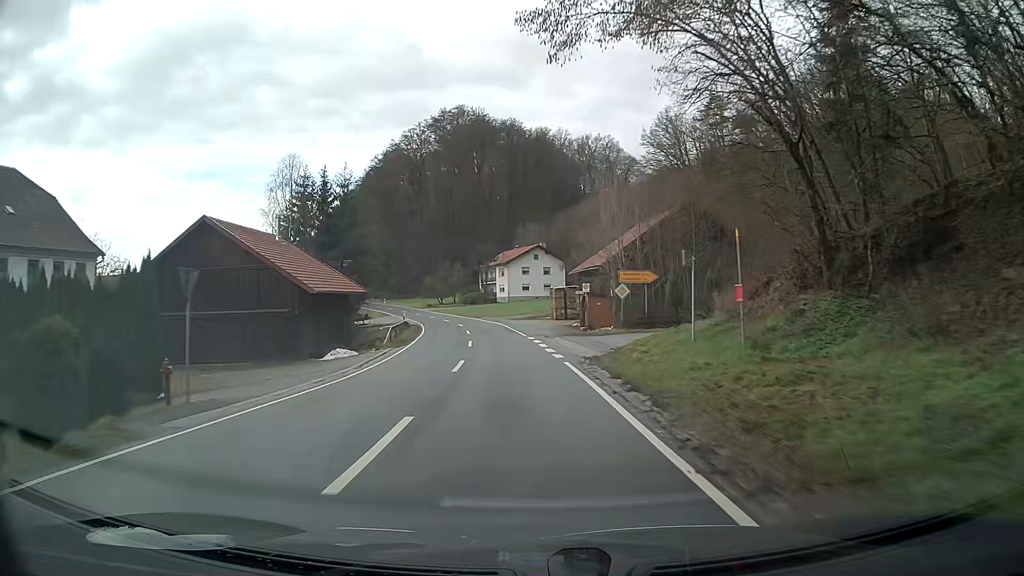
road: secondary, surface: asphalt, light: Day
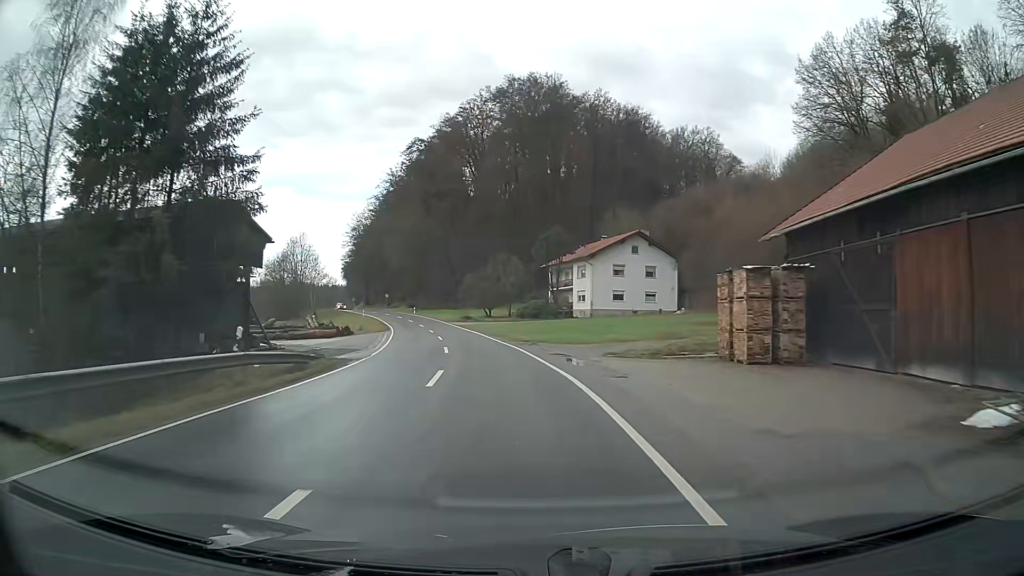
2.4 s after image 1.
(-2.0, +40.2) m; -7°
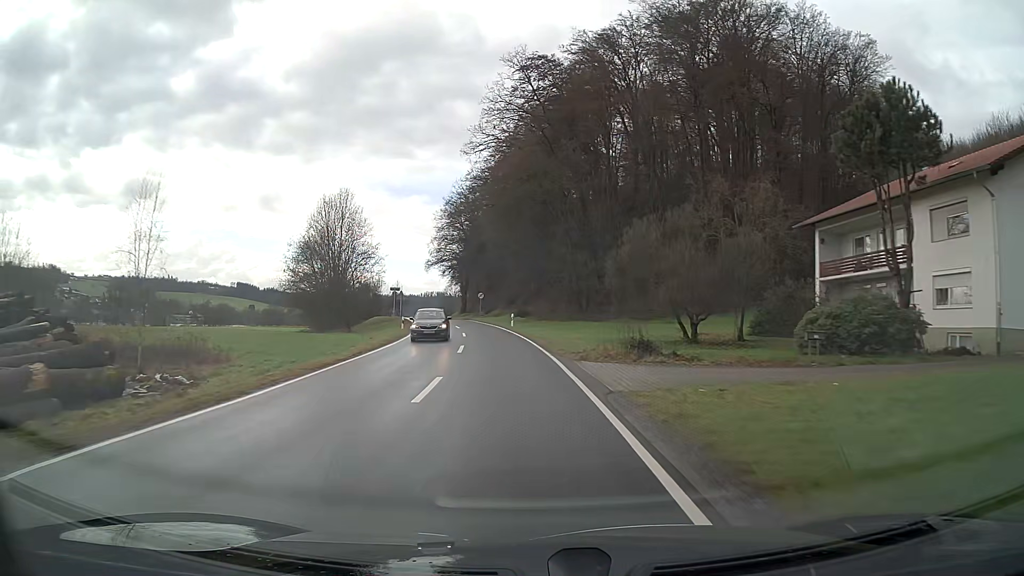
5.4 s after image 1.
(-5.6, +50.6) m; -12°
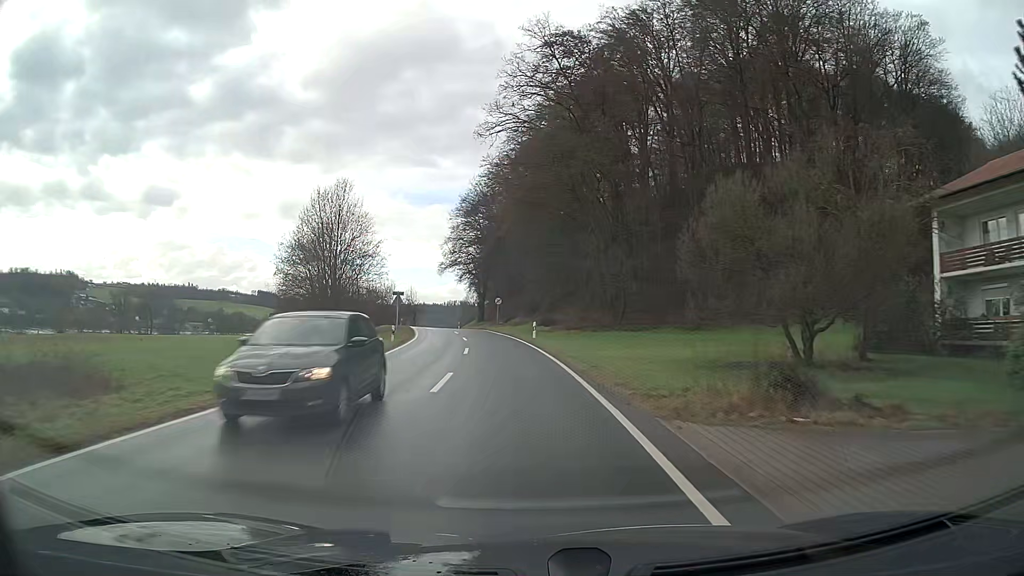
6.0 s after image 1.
(-0.2, +10.3) m; -2°
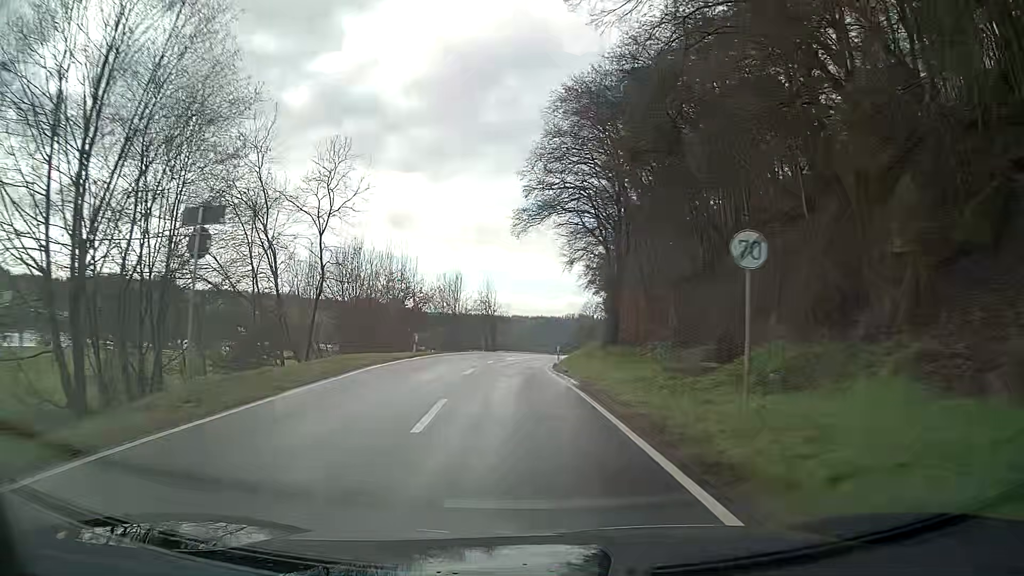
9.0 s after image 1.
(-4.5, +51.8) m; -9°
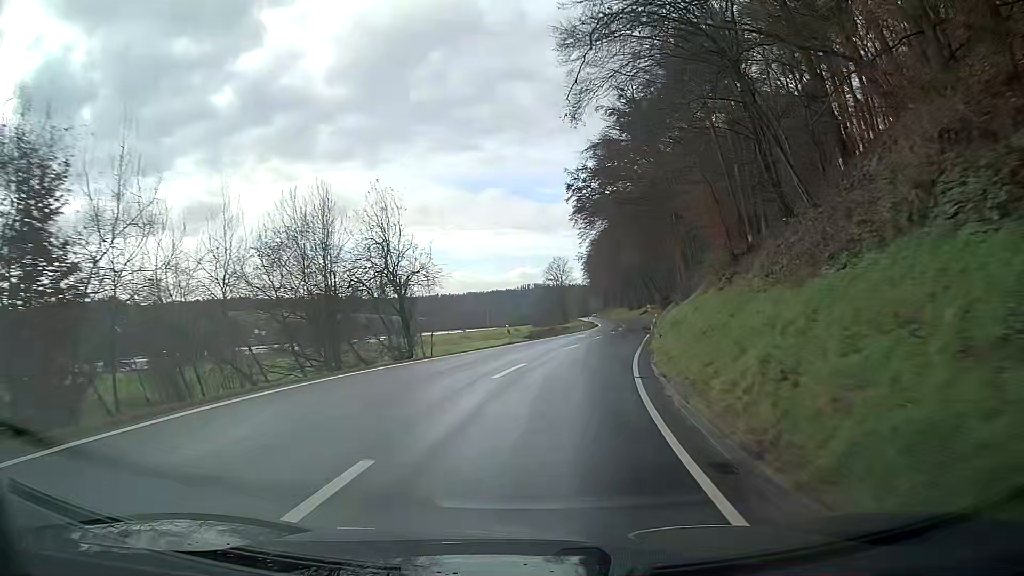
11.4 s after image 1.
(+0.6, +42.3) m; +5°
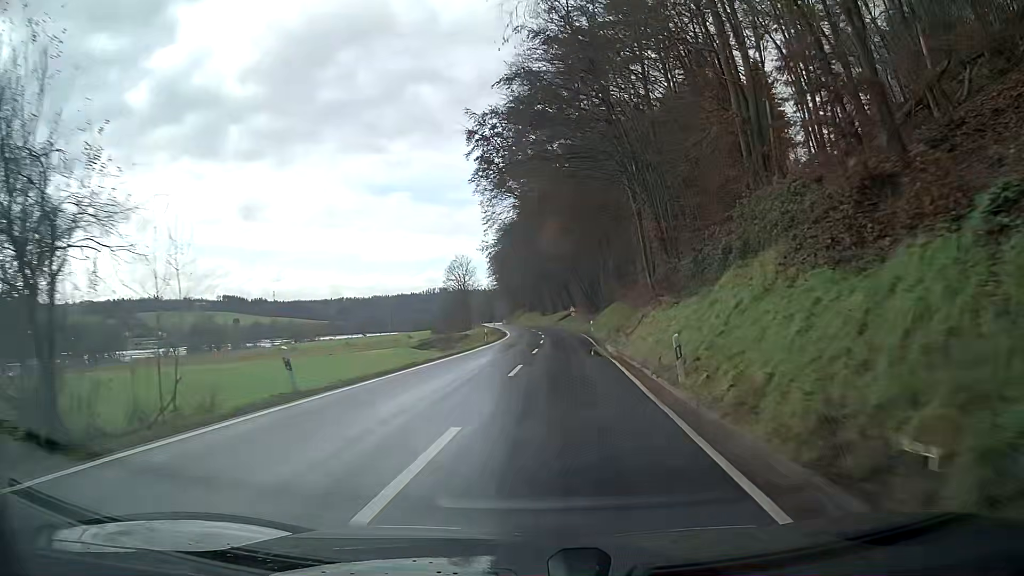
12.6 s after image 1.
(+1.4, +21.5) m; +7°
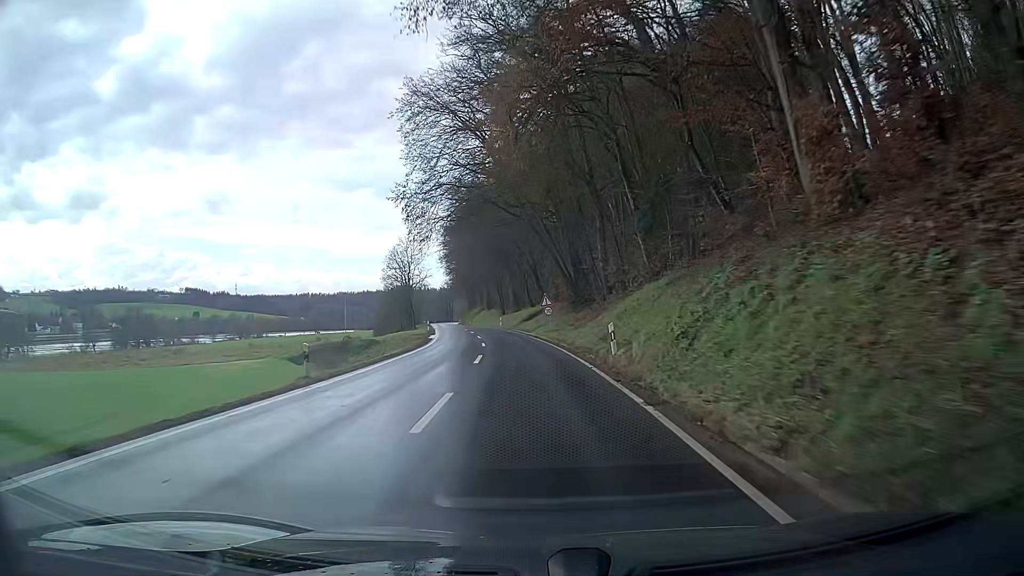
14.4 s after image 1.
(+1.1, +32.5) m; +1°
(0, +10) (0, +20) (-1, +30) (-2, +40) (-3, +50) (-4, +60) (-5, +70) (-7, +80) (-8, +90) (-10, +99) m
